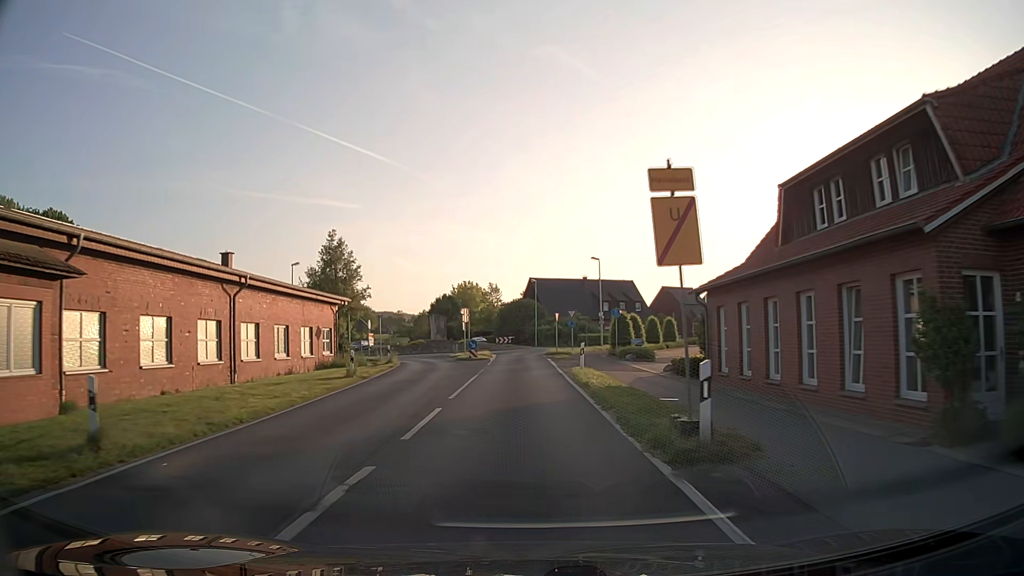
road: secondary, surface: asphalt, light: Day
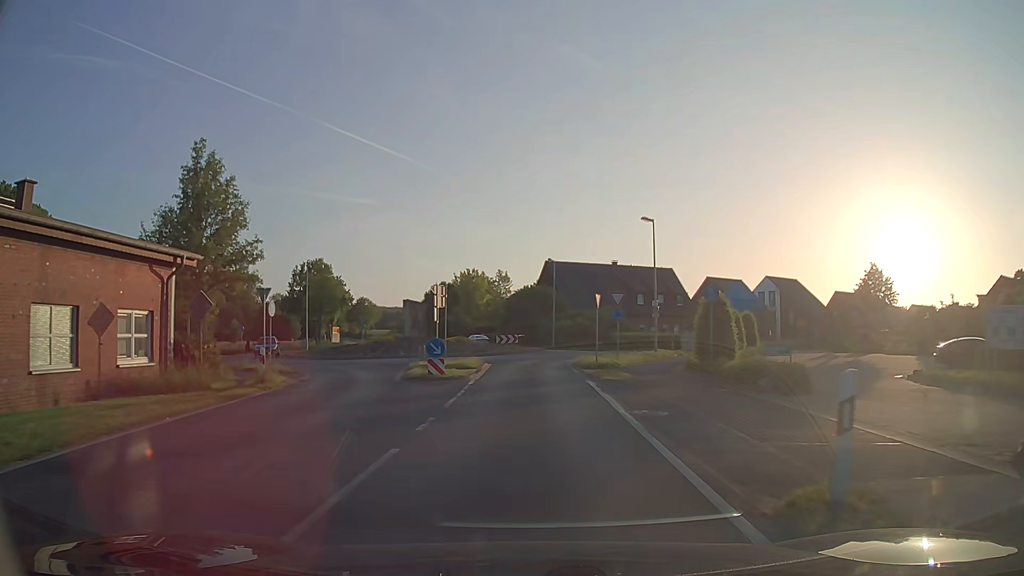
(-0.1, +20.5) m; -1°
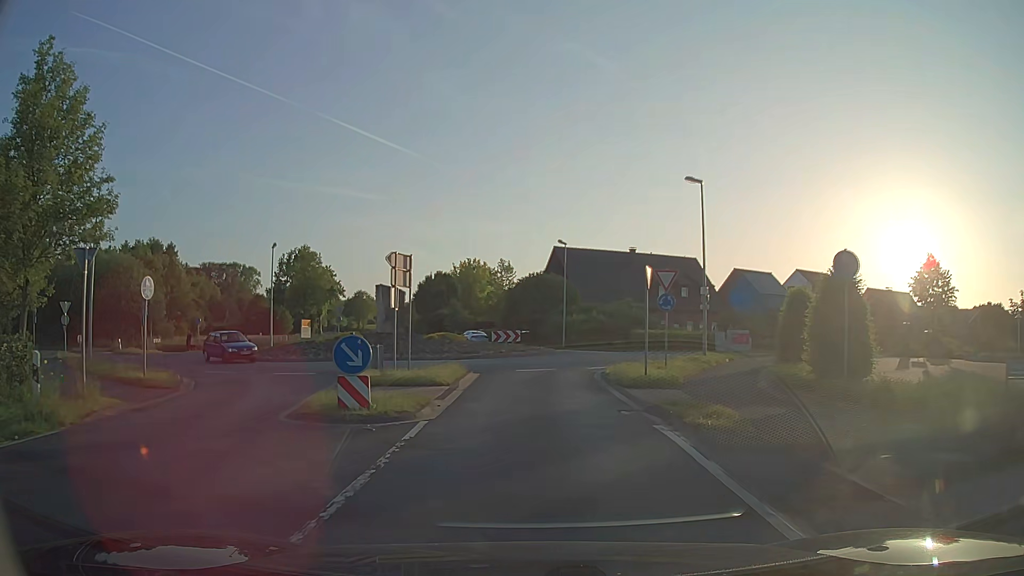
(0.0, +10.0) m; -1°
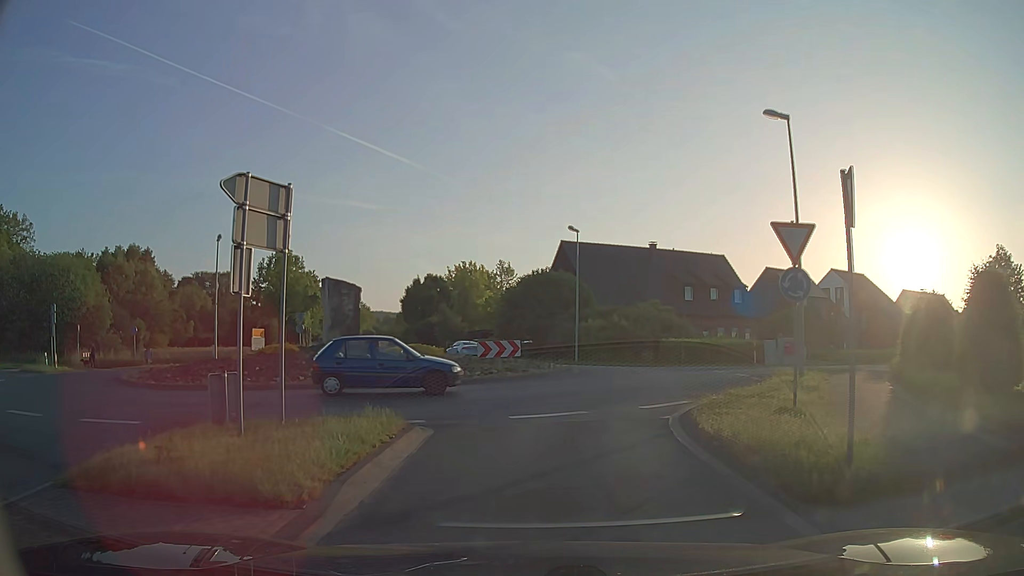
(0.0, +10.5) m; 0°
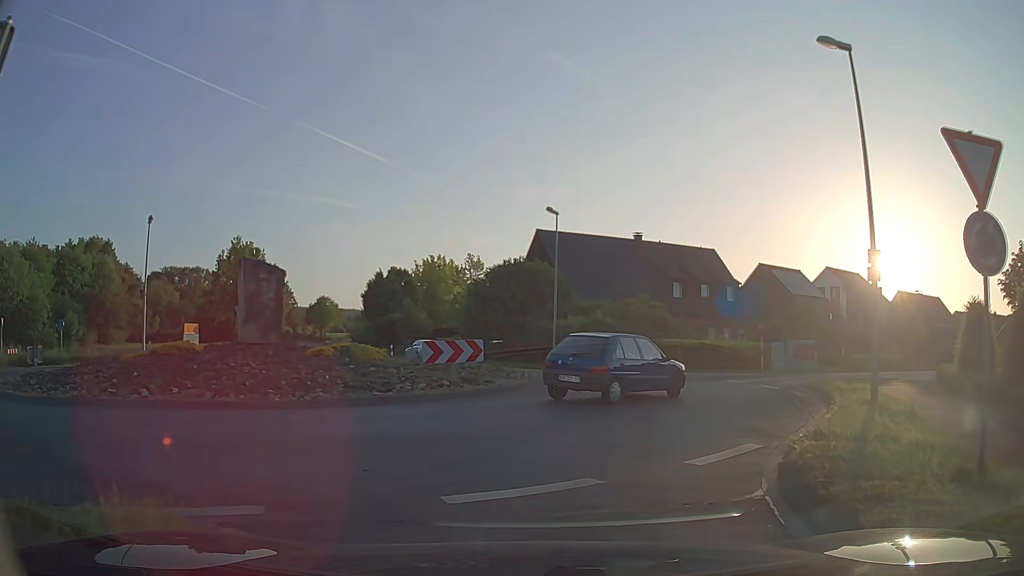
(0.0, +6.1) m; +1°
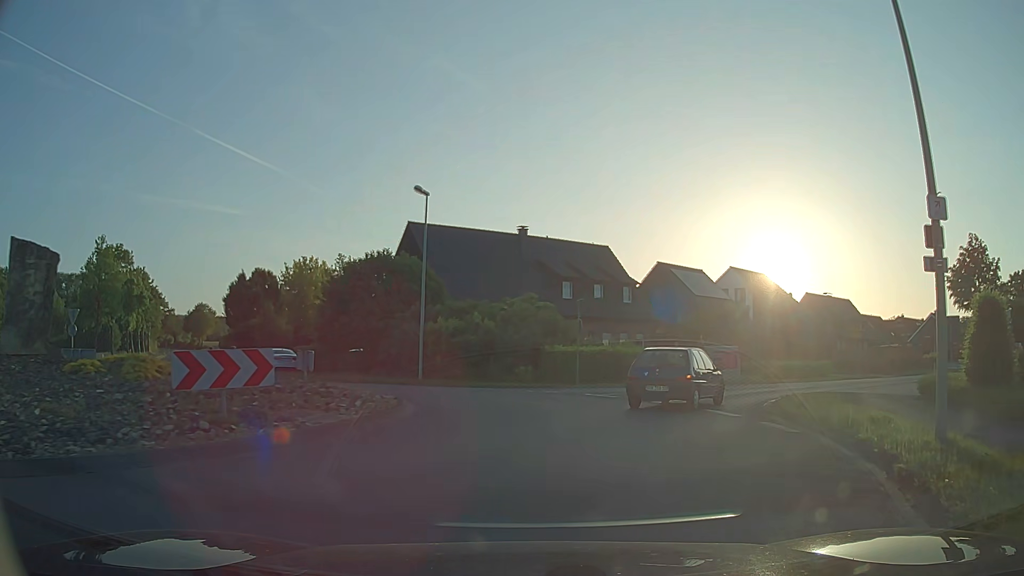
(+0.6, +6.5) m; +11°
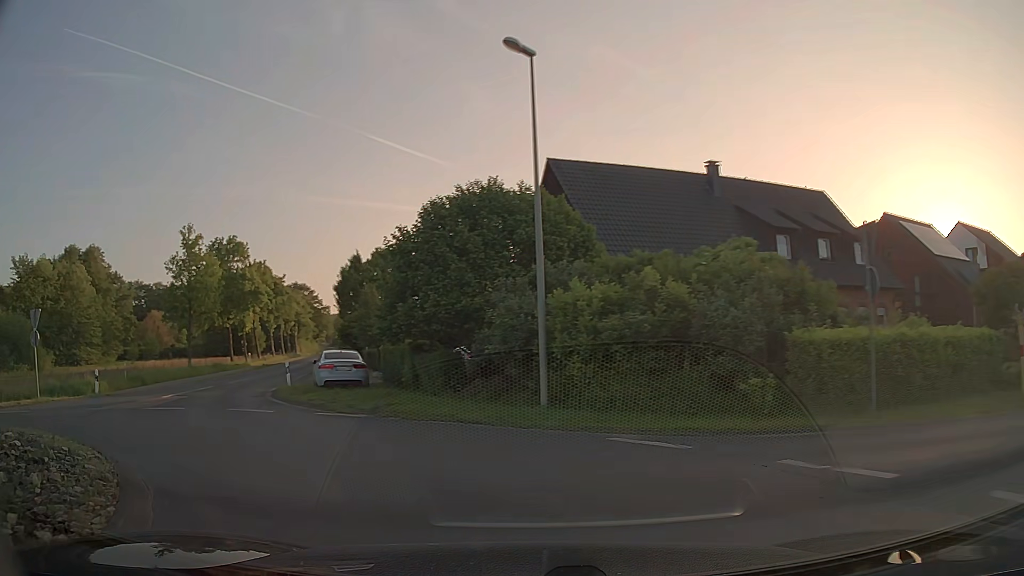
(-0.3, +15.0) m; -15°
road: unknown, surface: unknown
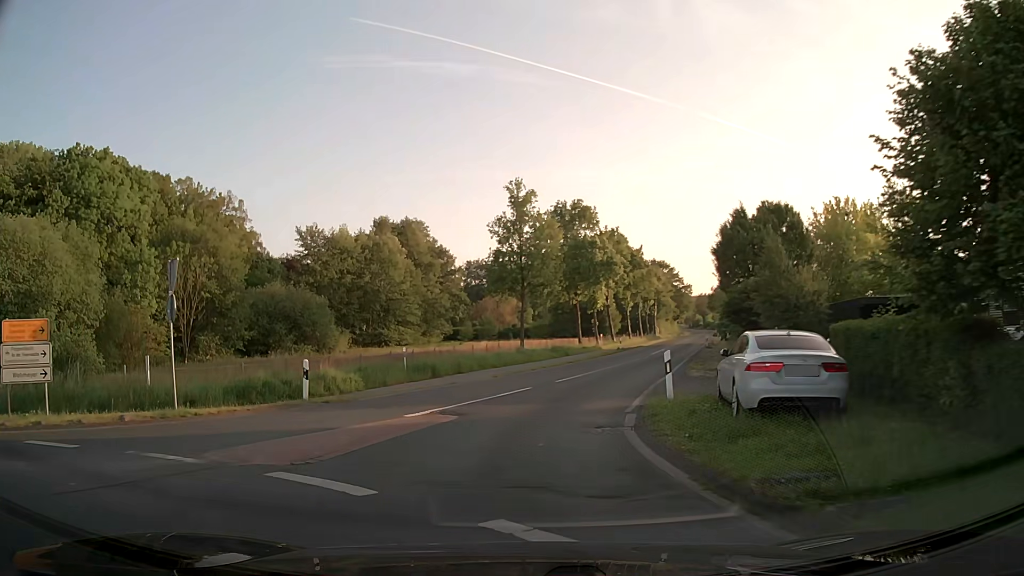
(-4.0, +12.0) m; -31°
